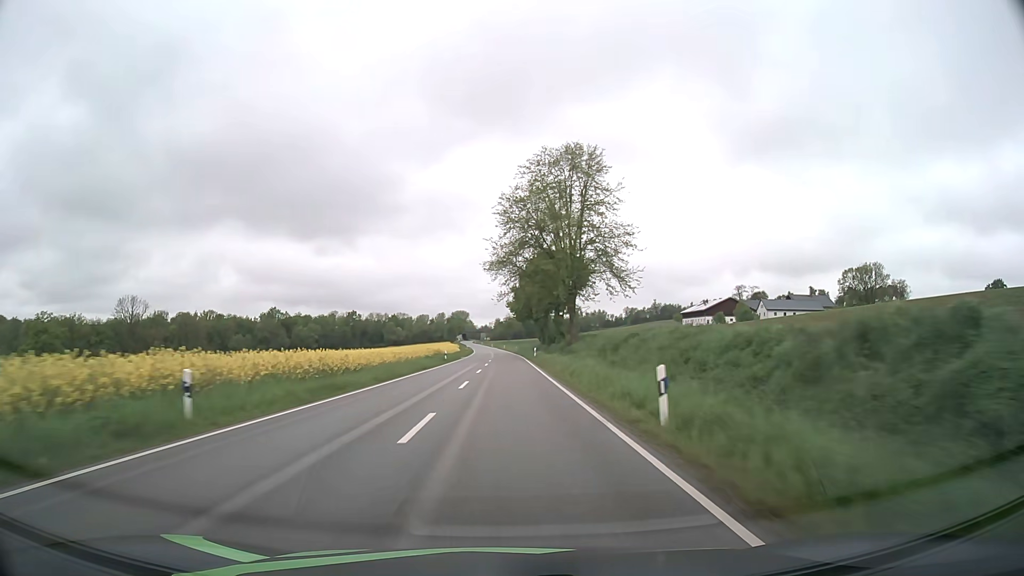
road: secondary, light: Day
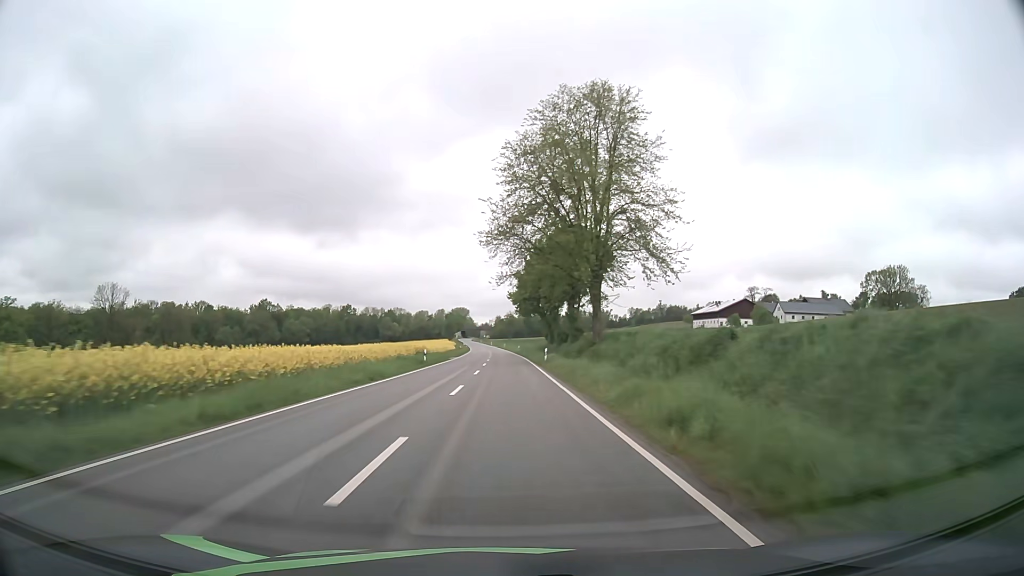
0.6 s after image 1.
(0.0, +15.8) m; 0°
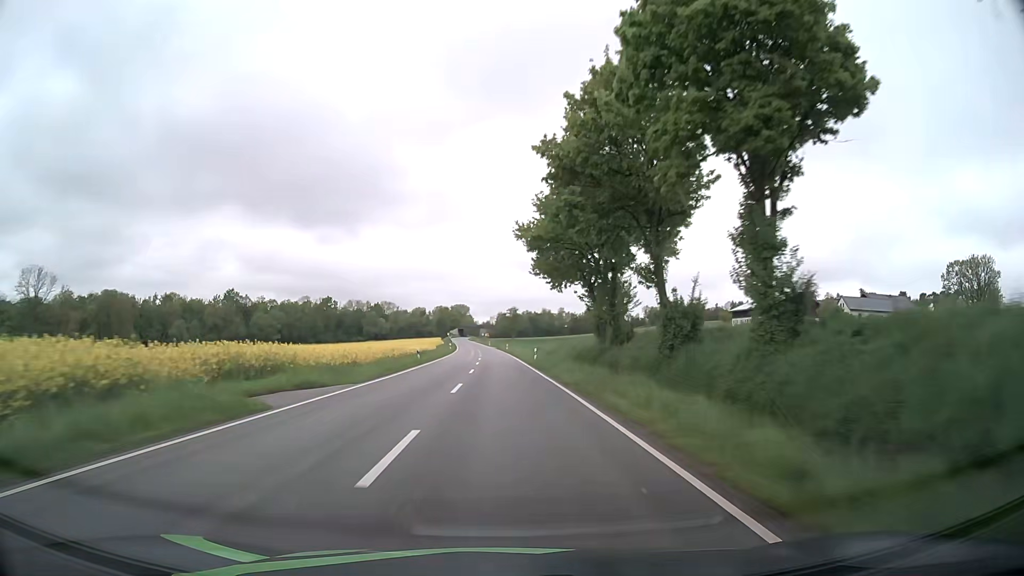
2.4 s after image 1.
(-0.1, +47.4) m; 0°
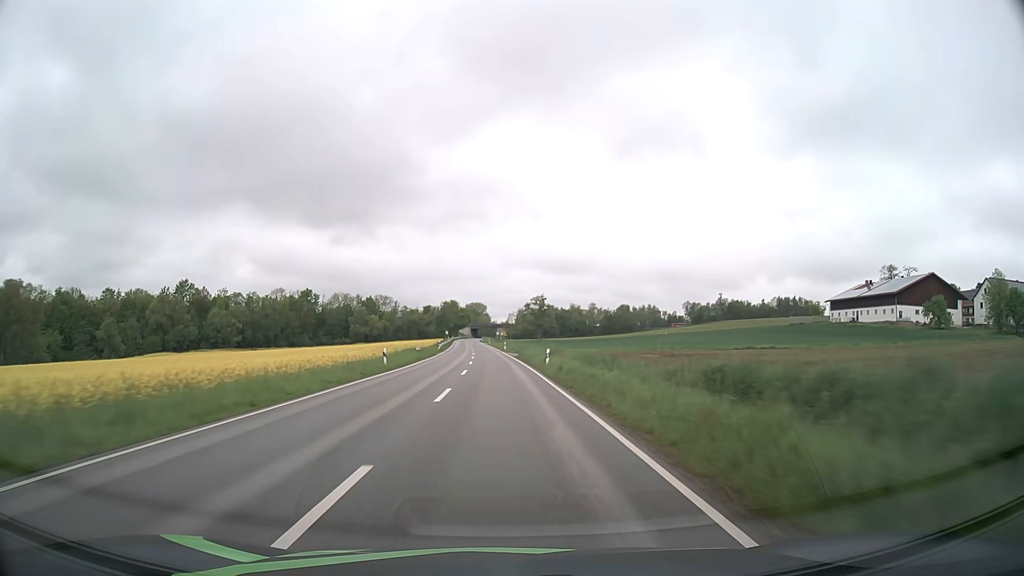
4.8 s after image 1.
(-0.8, +63.2) m; -2°
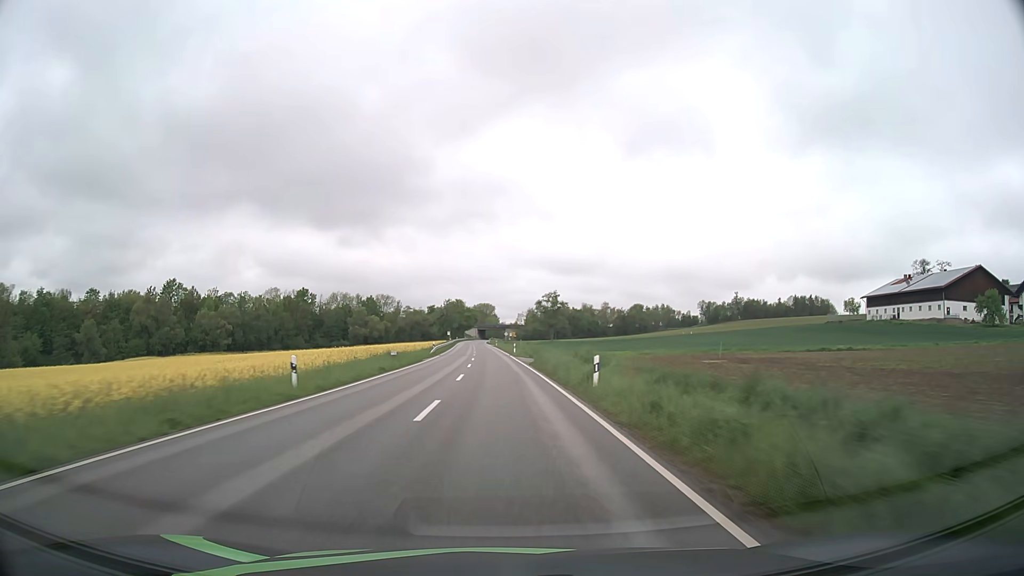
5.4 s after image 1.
(-0.1, +15.8) m; -1°
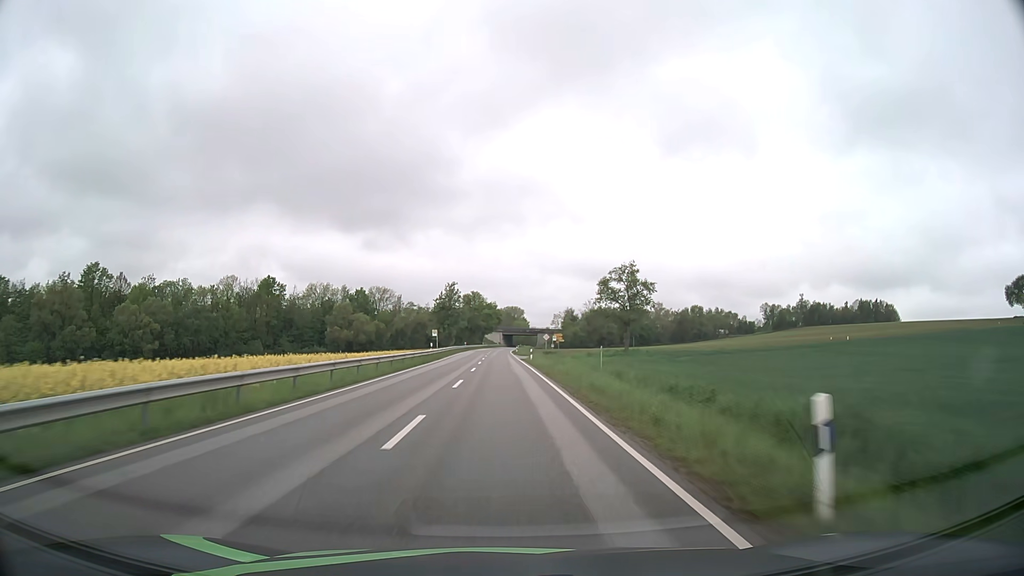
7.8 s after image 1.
(-1.5, +63.1) m; -3°
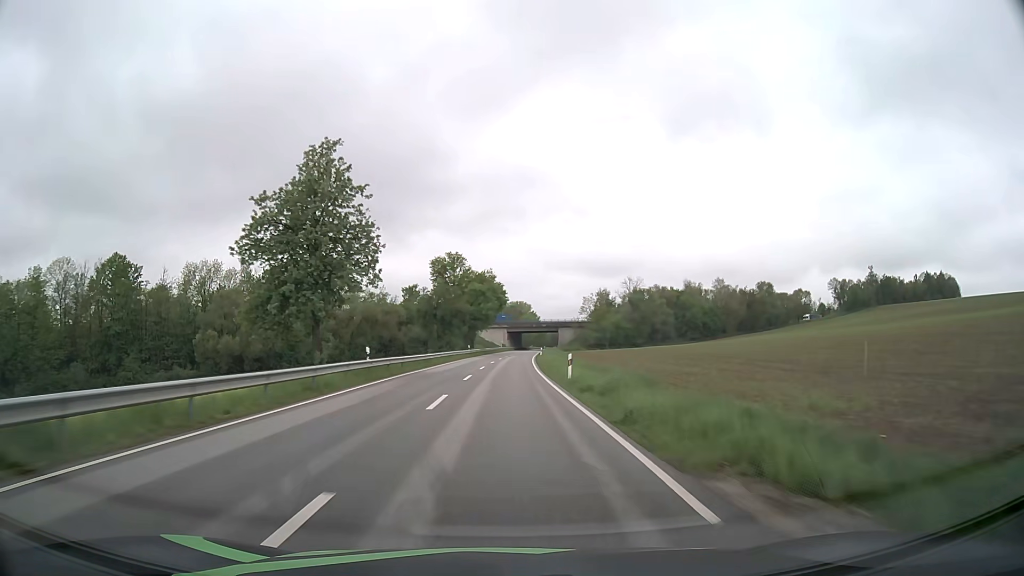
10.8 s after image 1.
(-0.6, +78.9) m; 0°
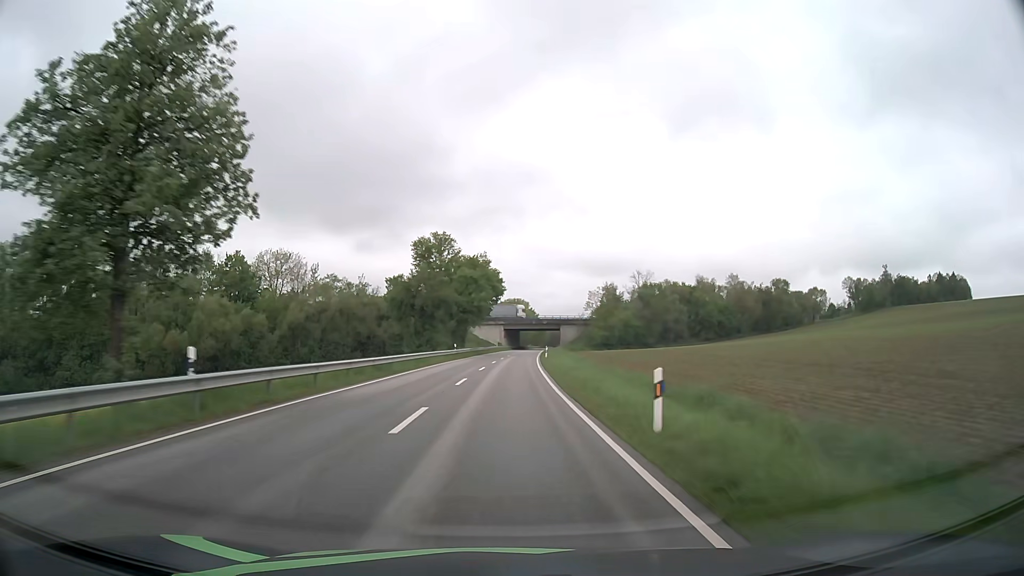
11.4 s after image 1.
(0.0, +15.8) m; 0°
(0, +10) (0, +20) (0, +30) (0, +40) (+1, +50) (+1, +60) (+1, +70) (+2, +80) (+3, +90) (+3, +100) m
